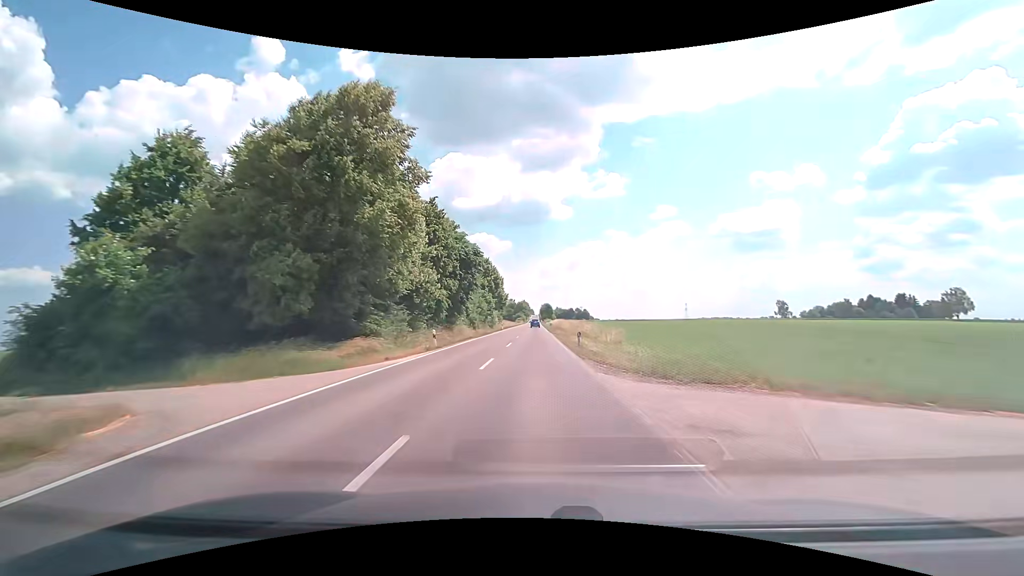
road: secondary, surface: asphalt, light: Day
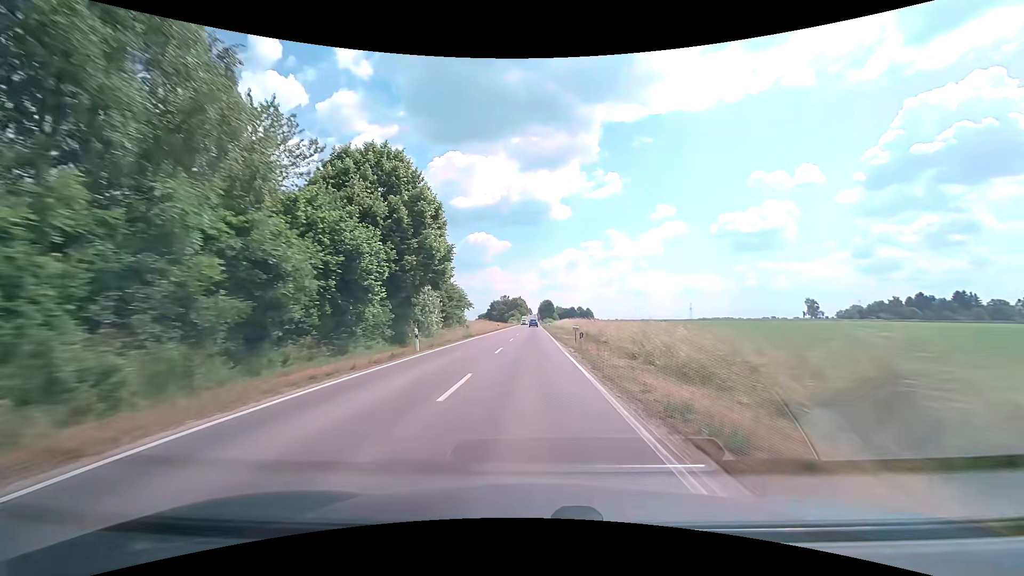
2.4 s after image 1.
(+0.3, +53.3) m; 0°
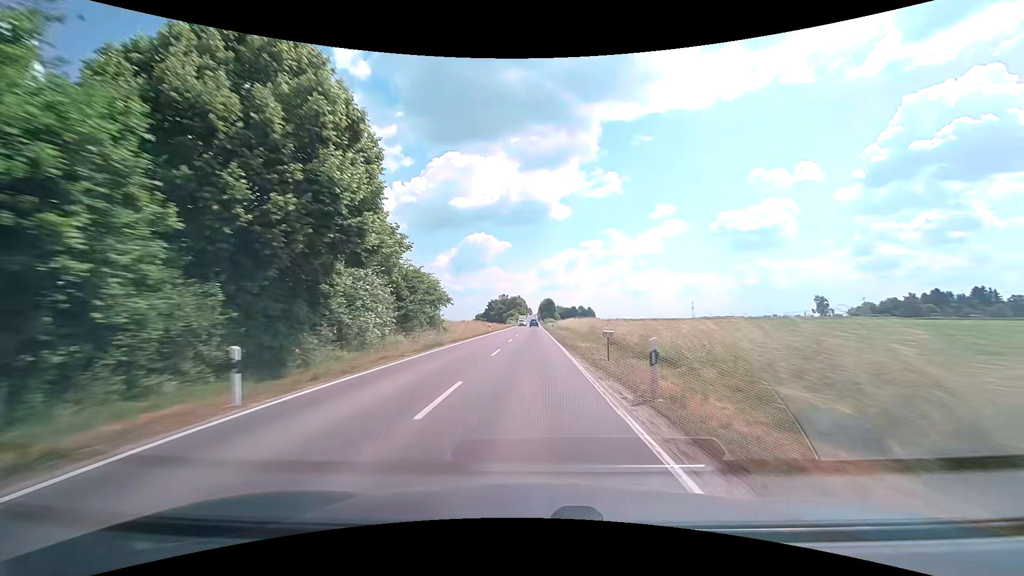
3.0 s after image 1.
(0.0, +13.4) m; 0°
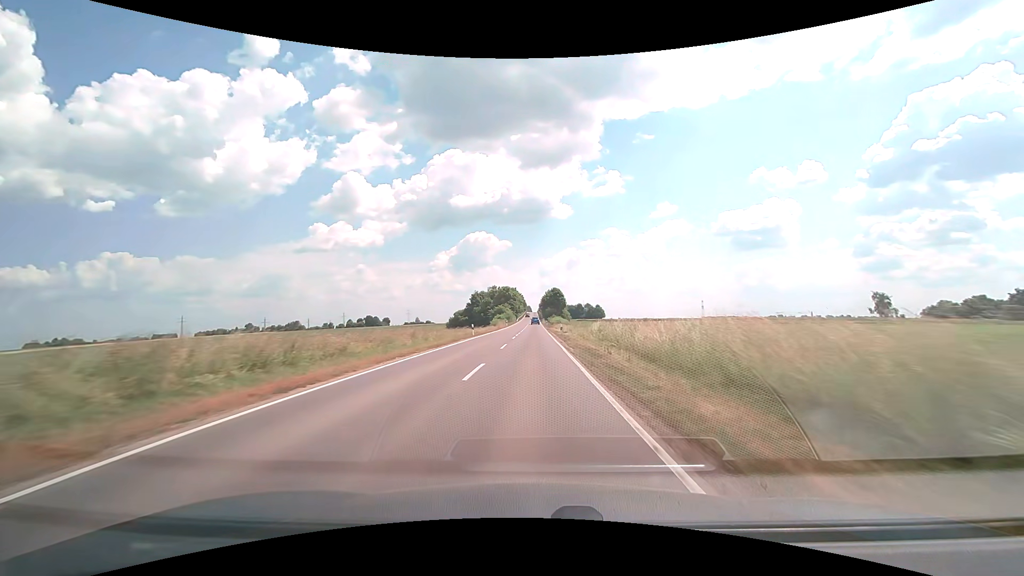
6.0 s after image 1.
(-0.2, +67.5) m; 0°
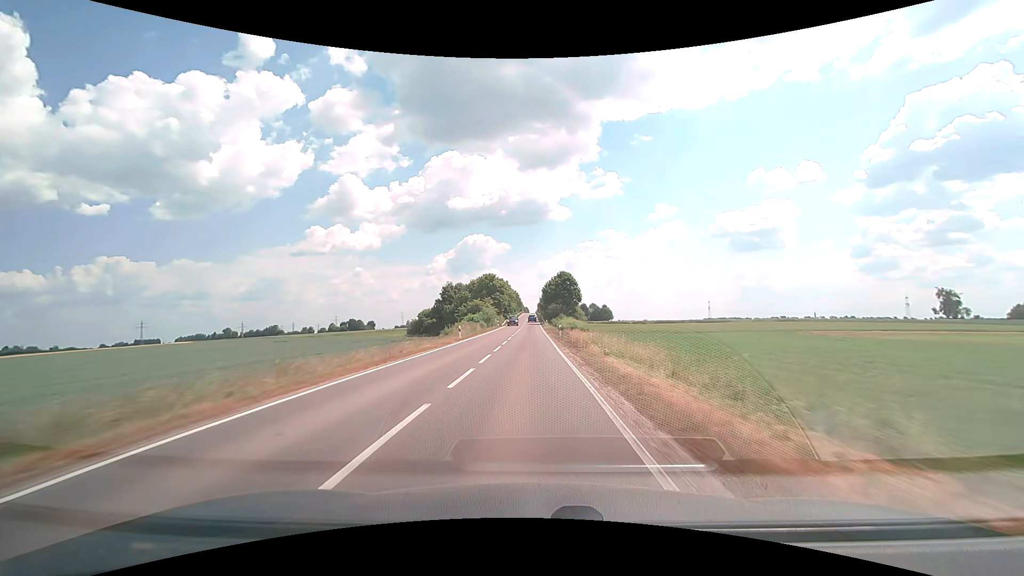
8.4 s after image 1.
(+0.2, +54.7) m; 0°
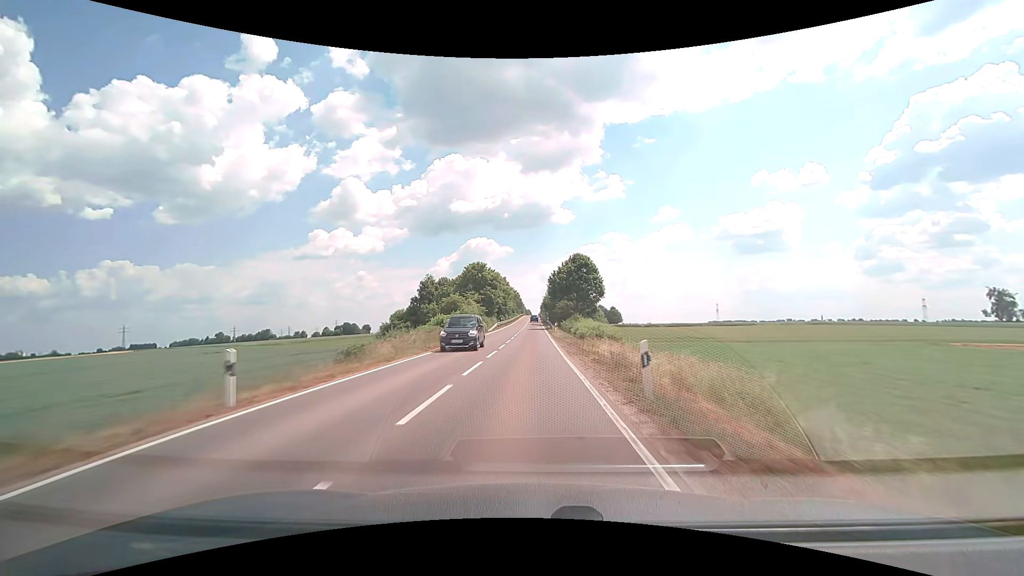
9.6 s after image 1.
(0.0, +27.8) m; 0°
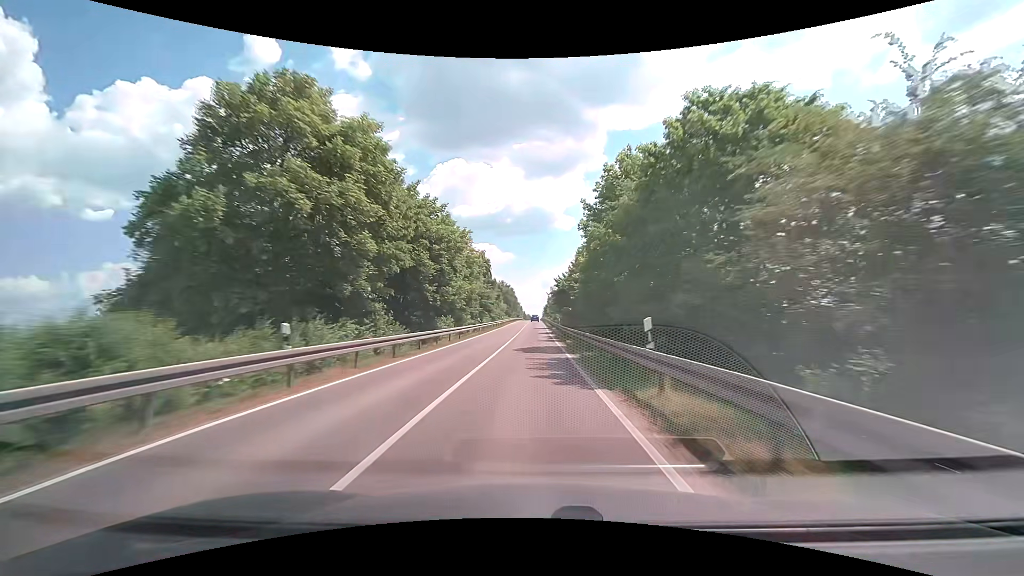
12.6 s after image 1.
(-0.2, +69.9) m; 0°
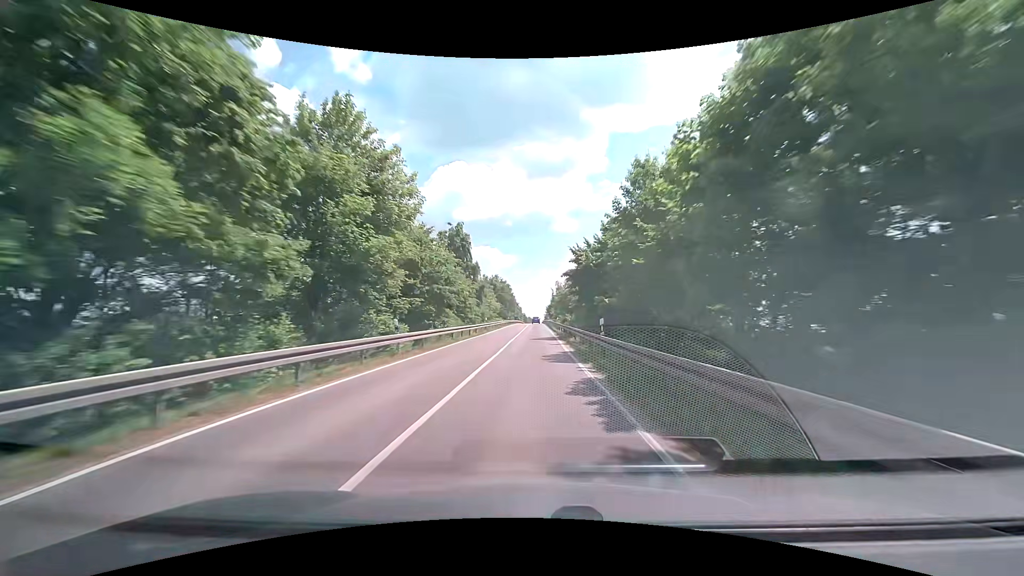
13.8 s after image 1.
(-0.1, +28.0) m; -1°
(0, +10) (0, +20) (0, +30) (0, +40) (0, +50) (0, +60) (0, +70) (+1, +80) (+1, +90) (+1, +100) m
